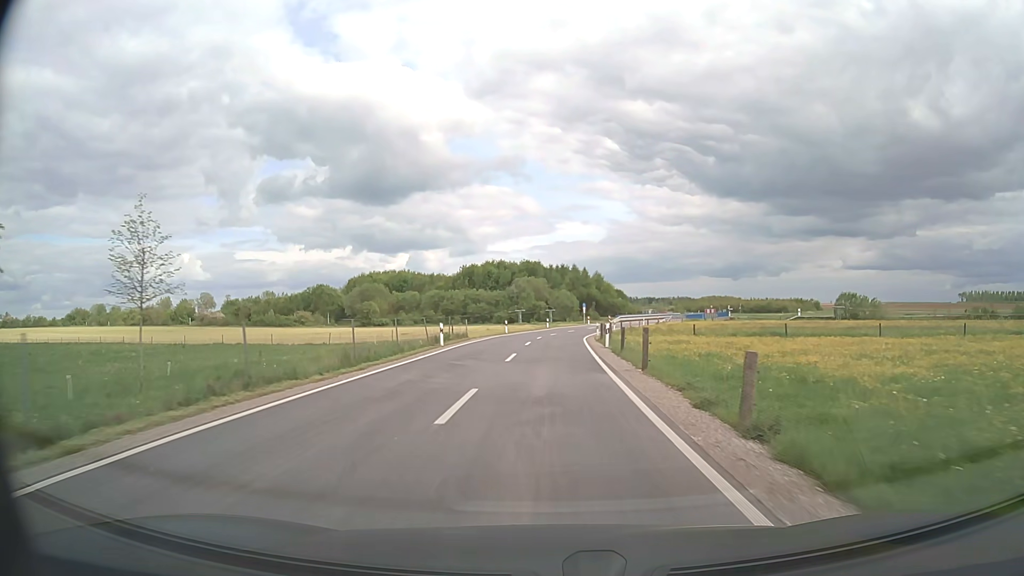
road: unclassified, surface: asphalt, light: Day
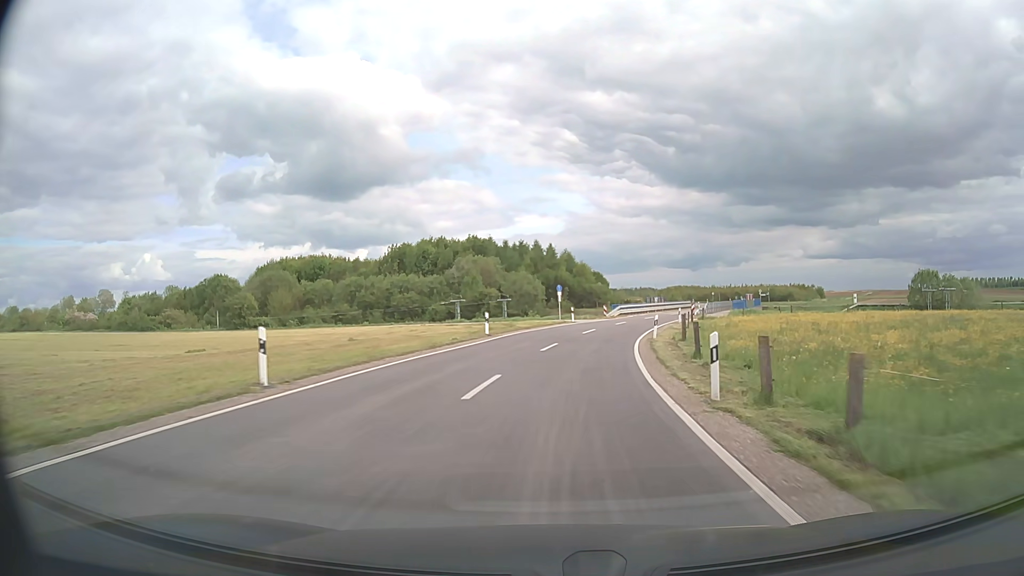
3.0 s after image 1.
(+0.9, +45.9) m; +4°
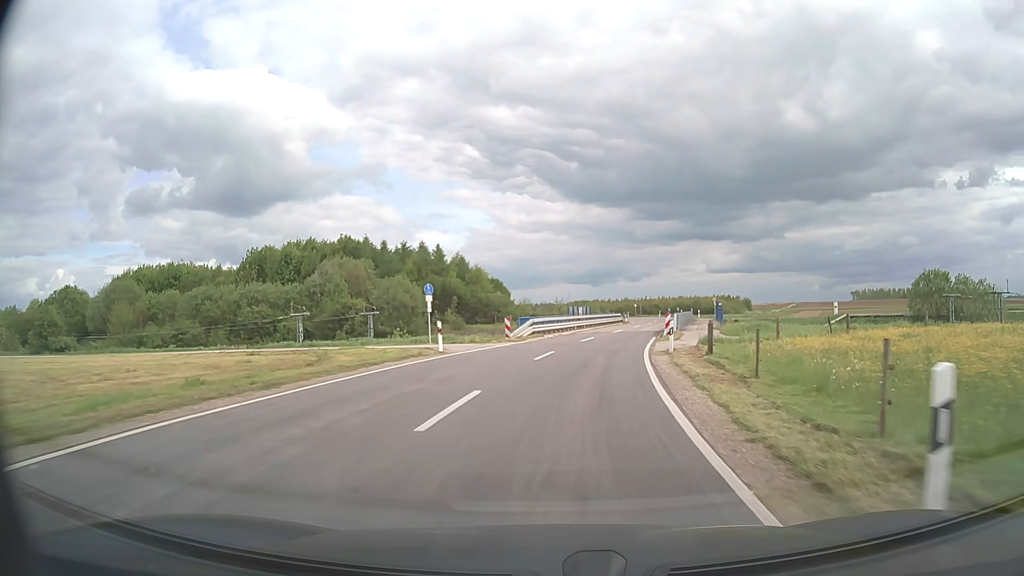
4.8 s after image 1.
(+1.9, +26.8) m; +8°
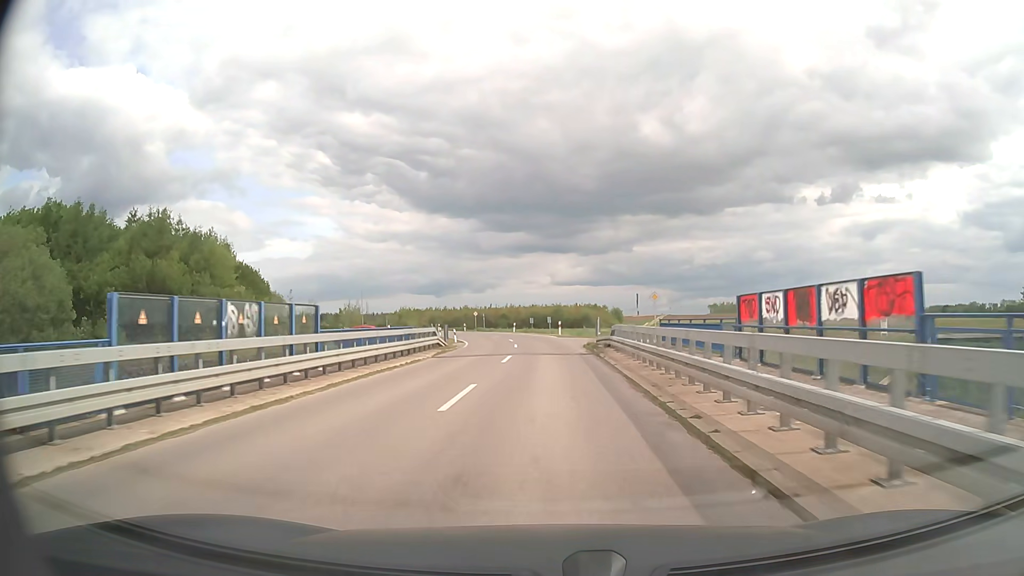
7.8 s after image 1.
(+5.9, +45.1) m; +13°
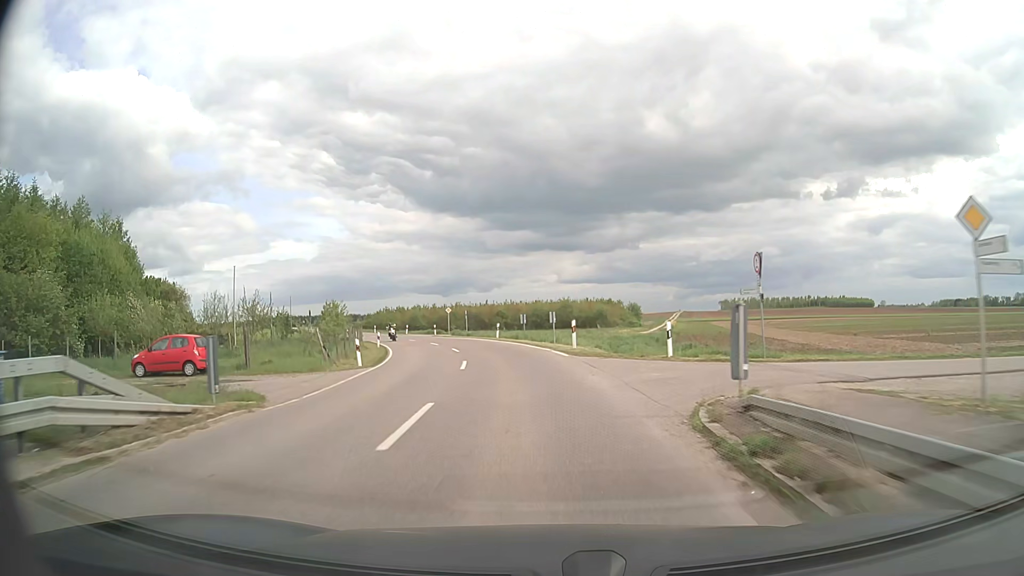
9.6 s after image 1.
(+0.2, +27.3) m; -1°
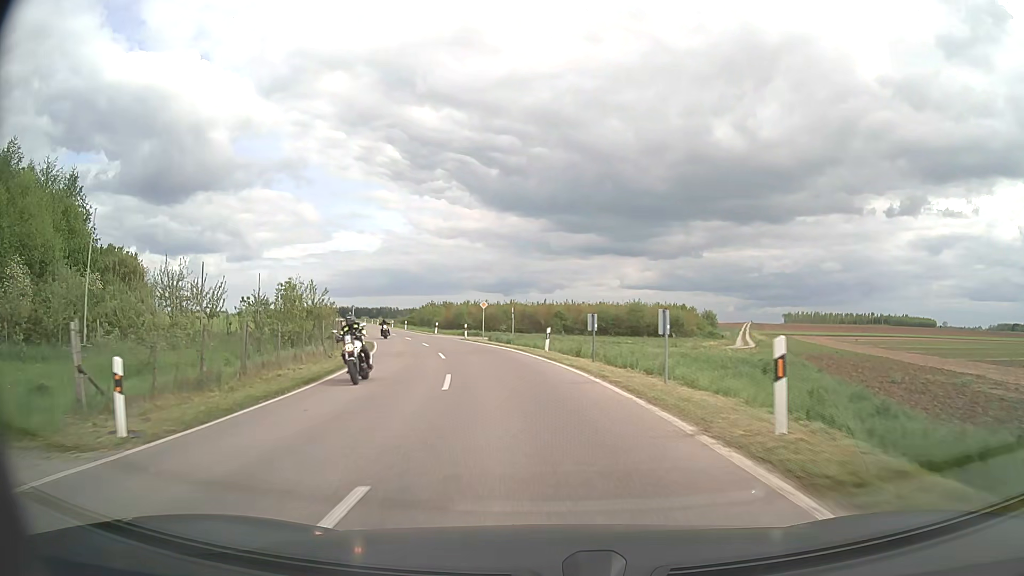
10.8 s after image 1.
(-0.8, +17.9) m; -6°
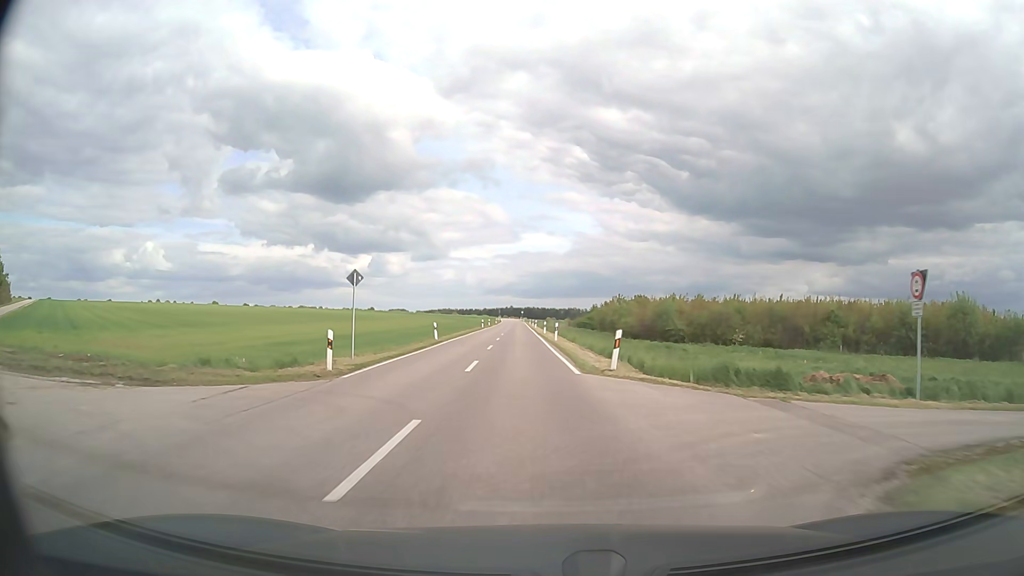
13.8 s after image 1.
(-6.5, +45.2) m; -16°
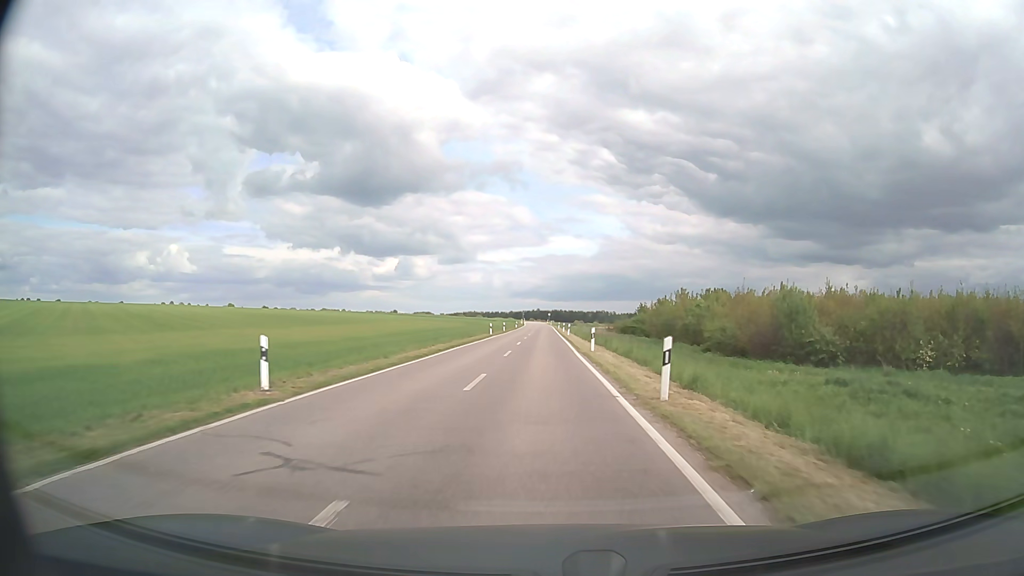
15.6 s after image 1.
(-0.9, +28.5) m; -2°
(0, +10) (0, +20) (0, +30) (0, +40) (0, +50) (0, +60) (0, +70) (0, +80) (0, +90) (0, +100) m
